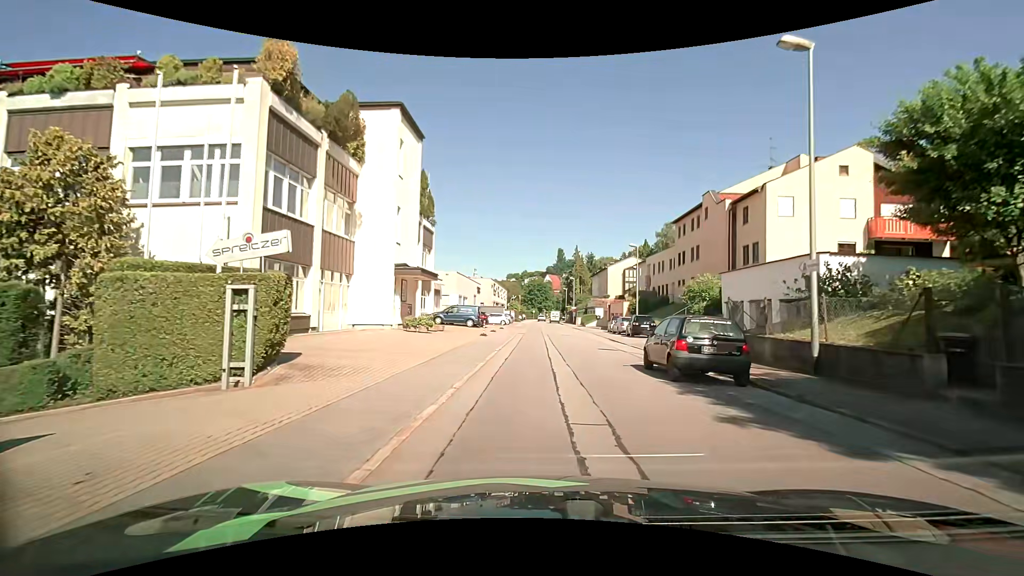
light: Day
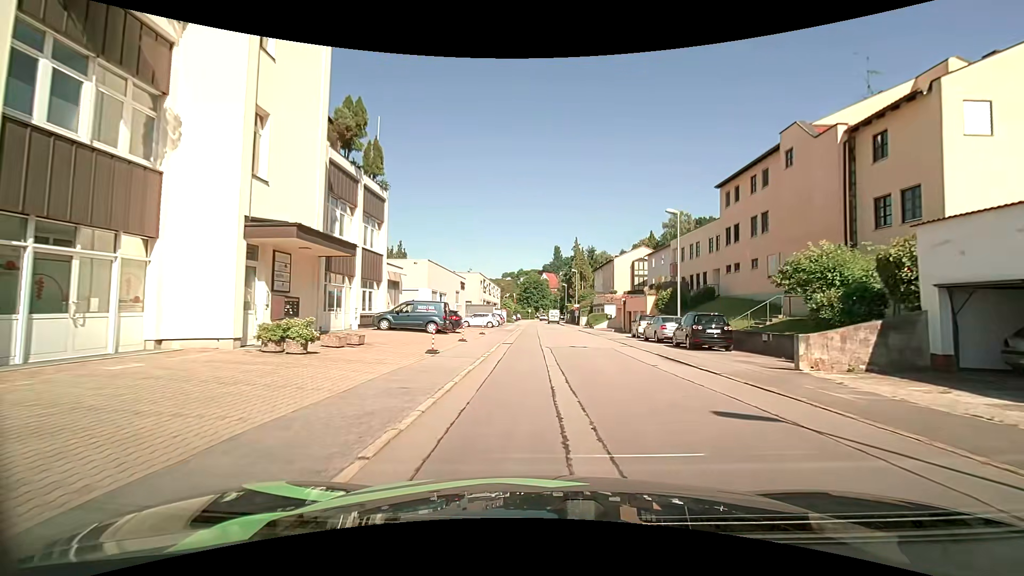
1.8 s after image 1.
(+0.2, +13.9) m; +1°
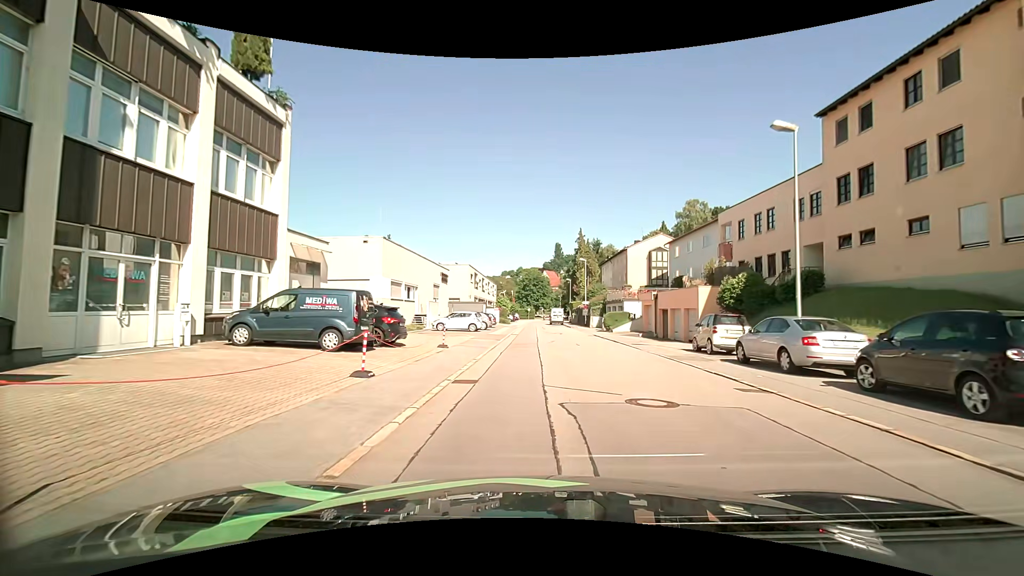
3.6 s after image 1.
(-0.1, +13.6) m; 0°
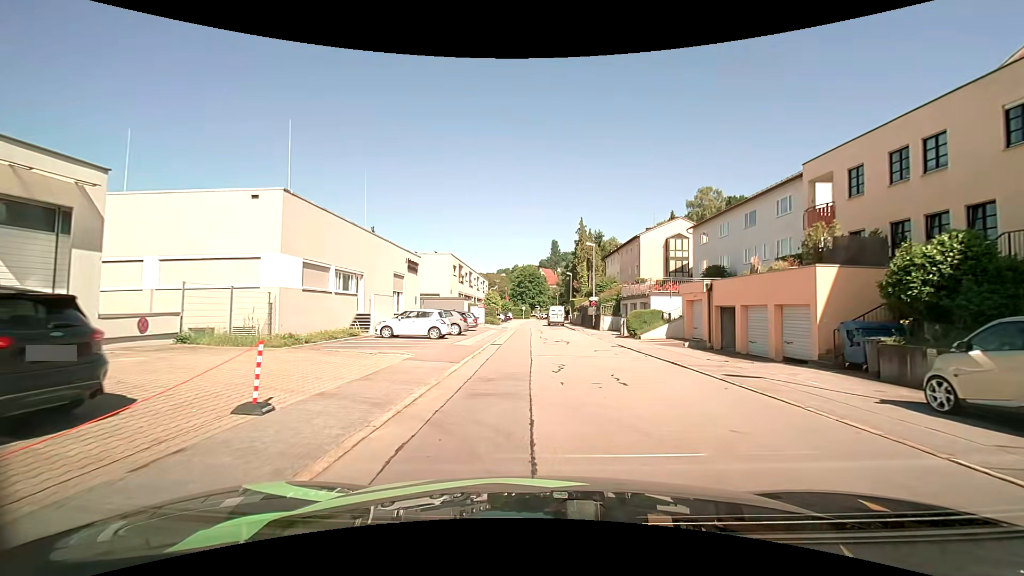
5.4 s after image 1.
(0.0, +12.6) m; +1°
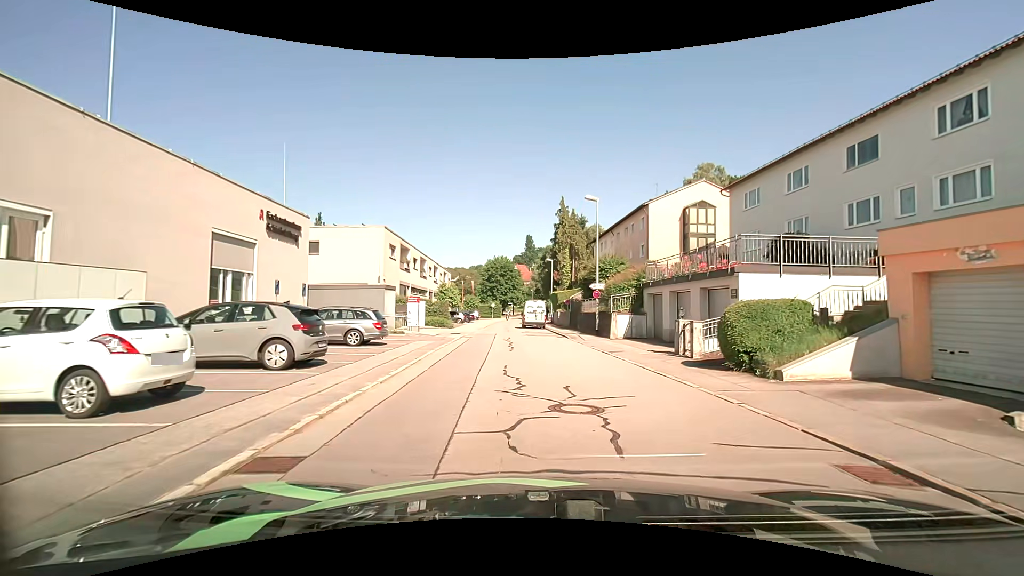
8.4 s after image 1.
(0.0, +18.4) m; +3°
